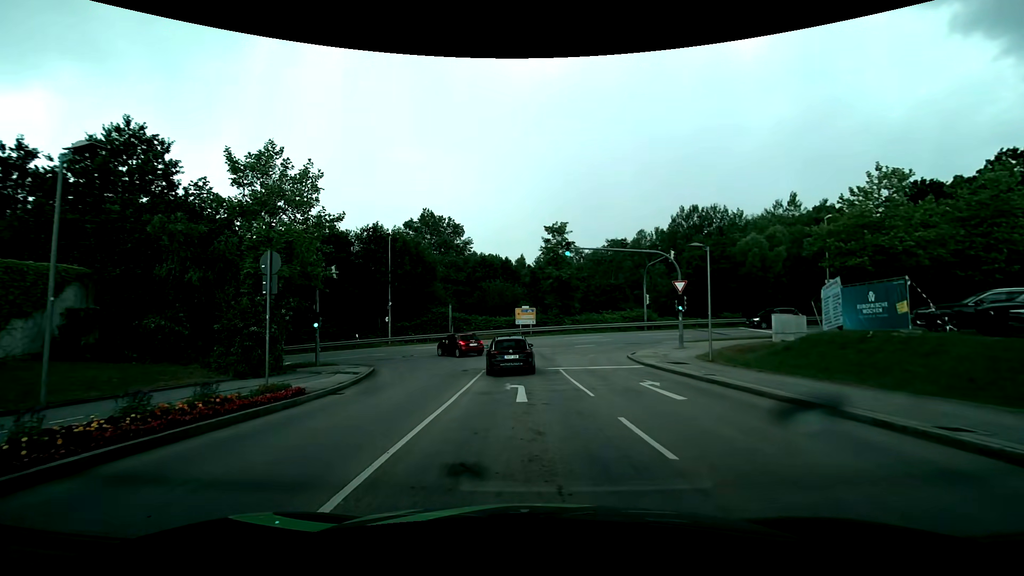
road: residential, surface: asphalt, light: Day
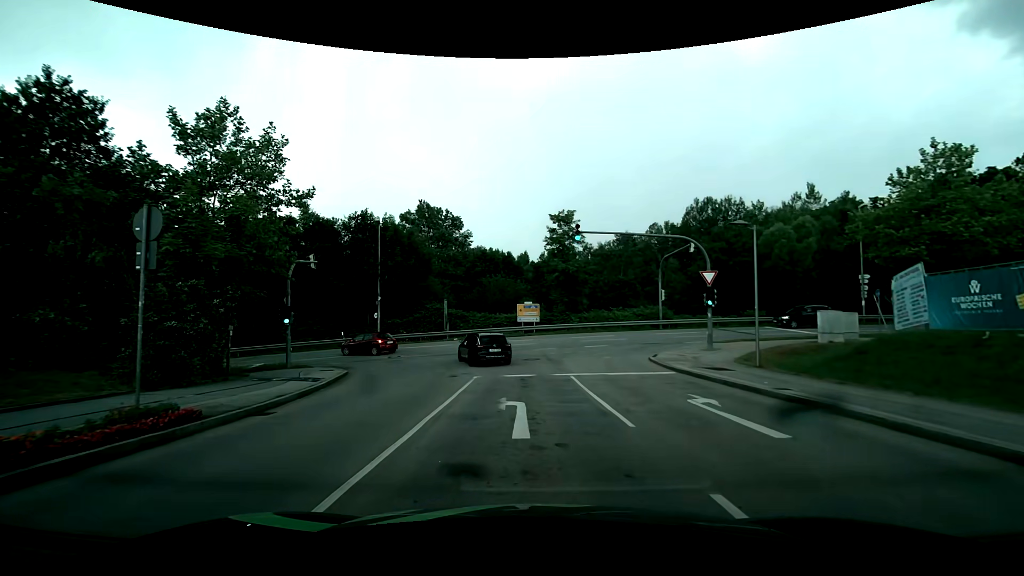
(0.0, +4.3) m; +1°
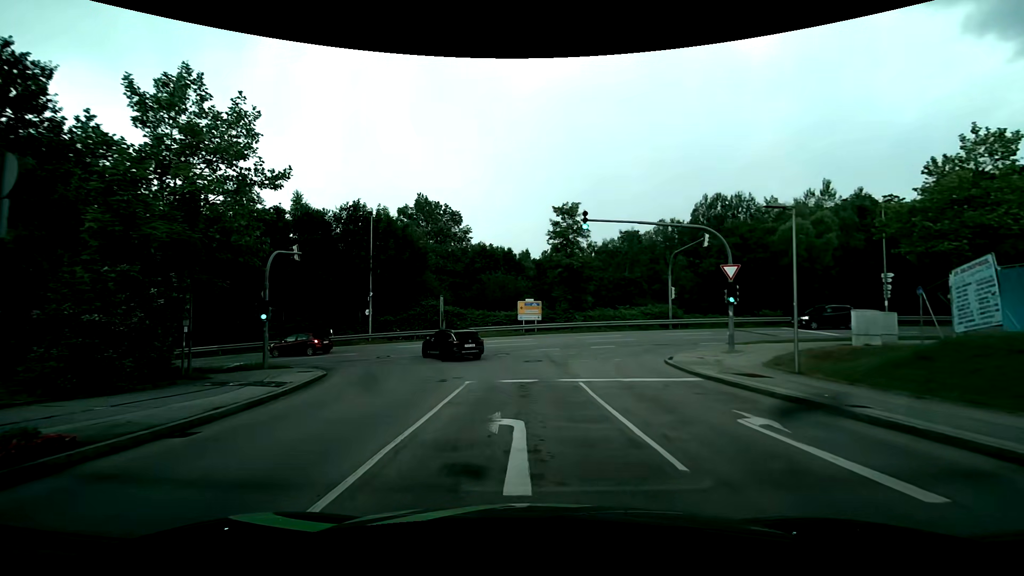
(0.0, +2.5) m; -1°
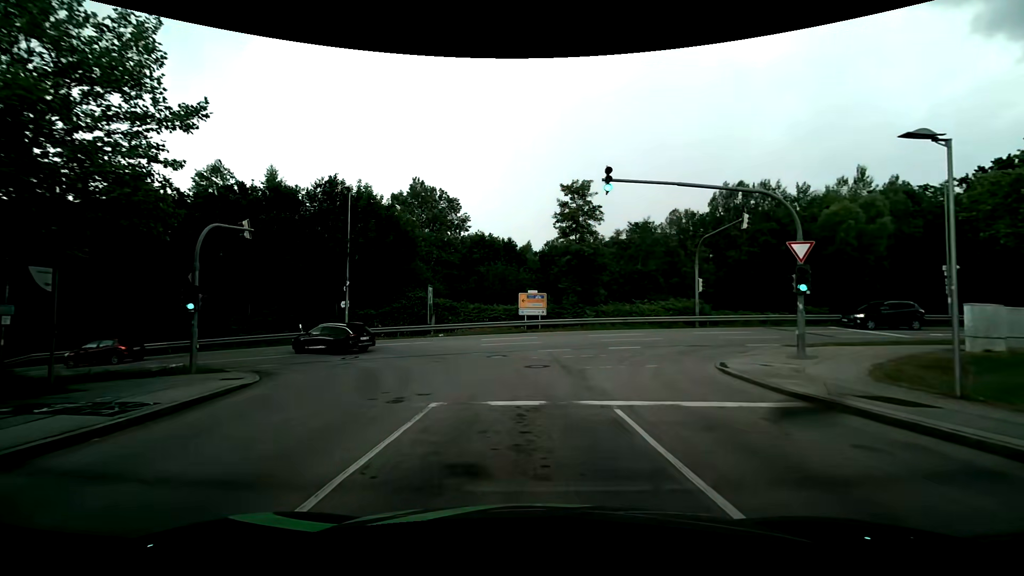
(0.0, +5.6) m; 0°
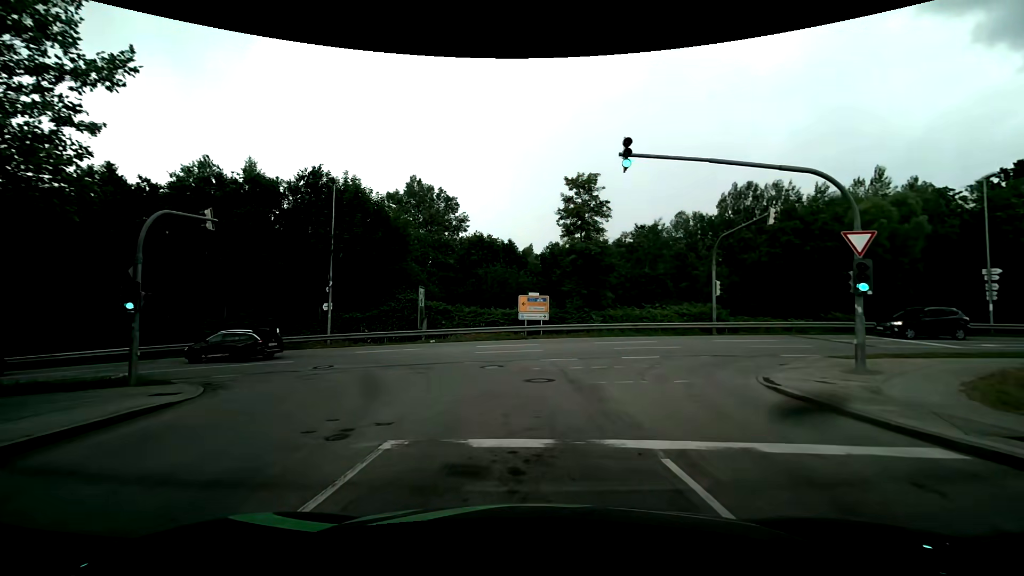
(0.0, +3.0) m; -1°
